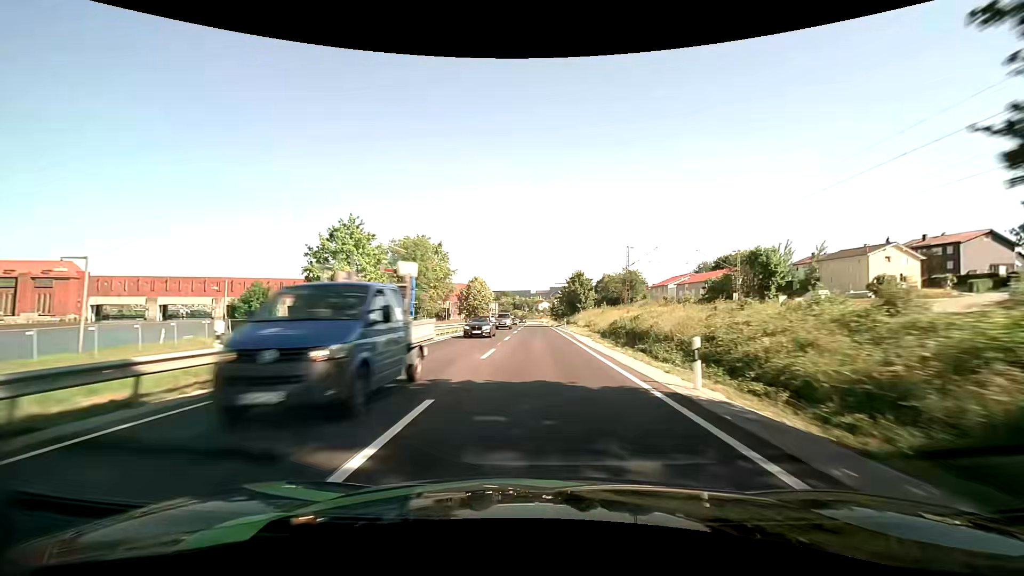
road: primary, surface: asphalt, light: Day
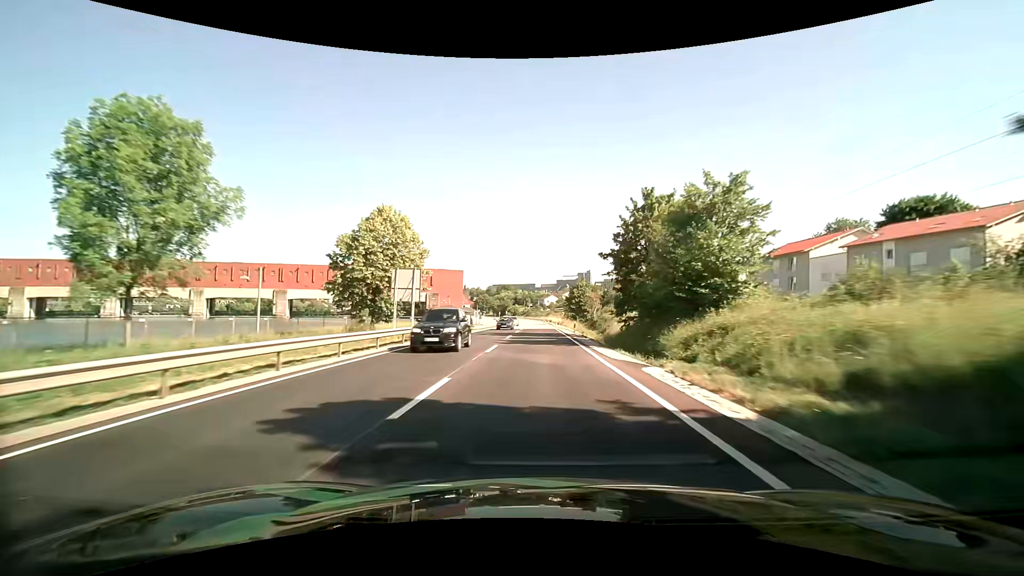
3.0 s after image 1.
(-0.4, +69.5) m; -1°
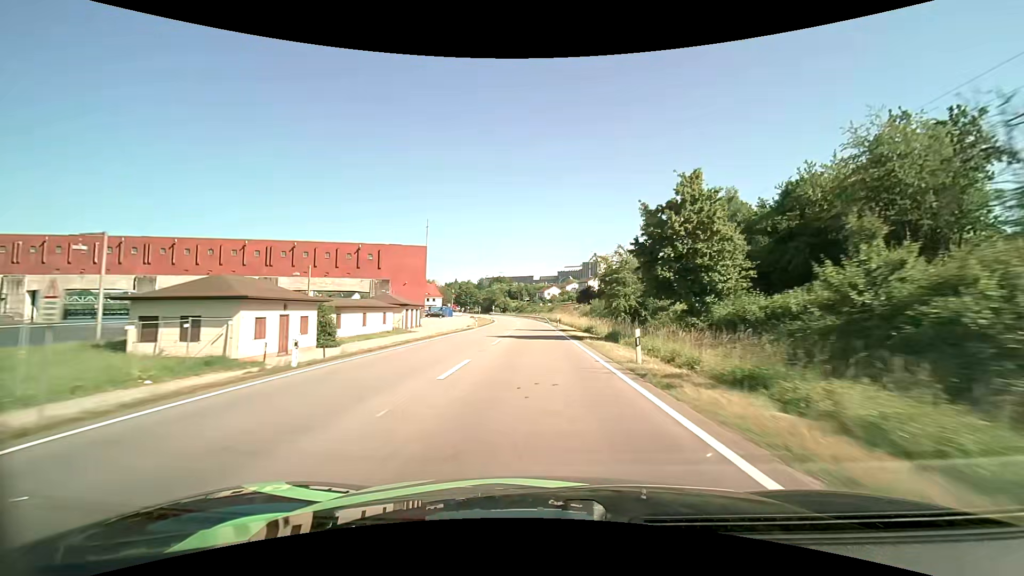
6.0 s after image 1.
(+0.4, +68.2) m; 0°
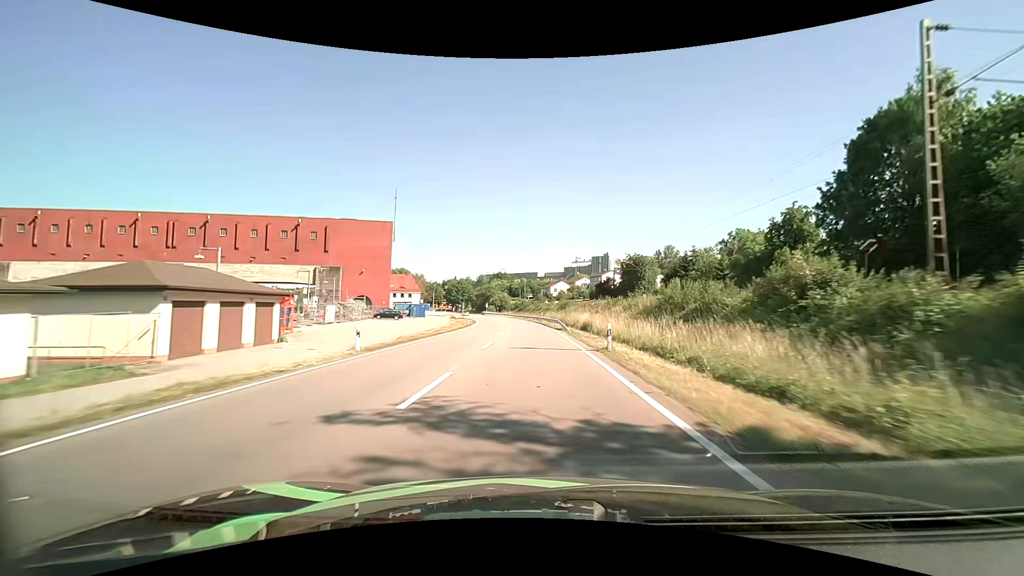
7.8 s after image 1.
(-0.1, +39.1) m; 0°
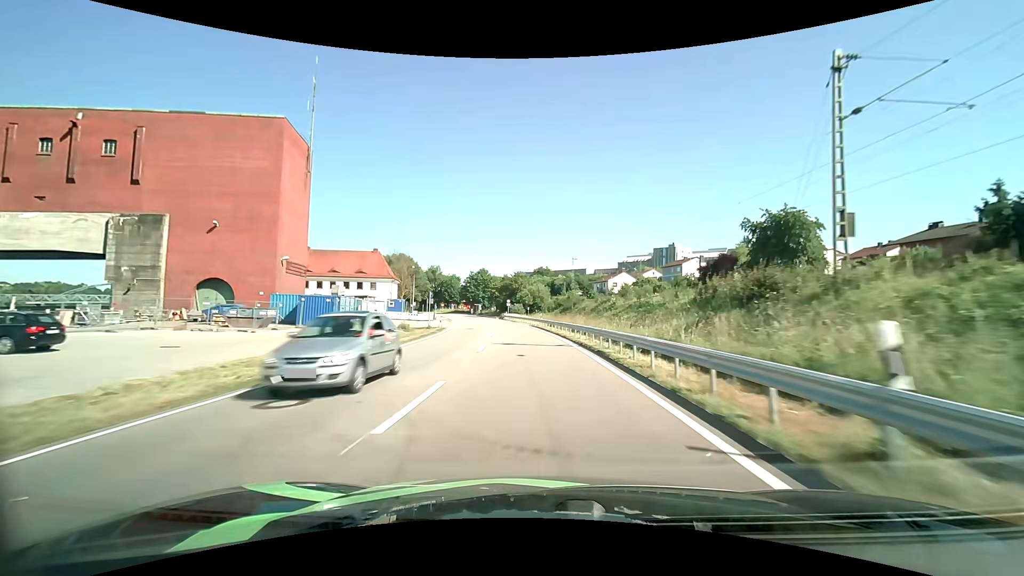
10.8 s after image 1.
(-1.7, +61.3) m; -5°
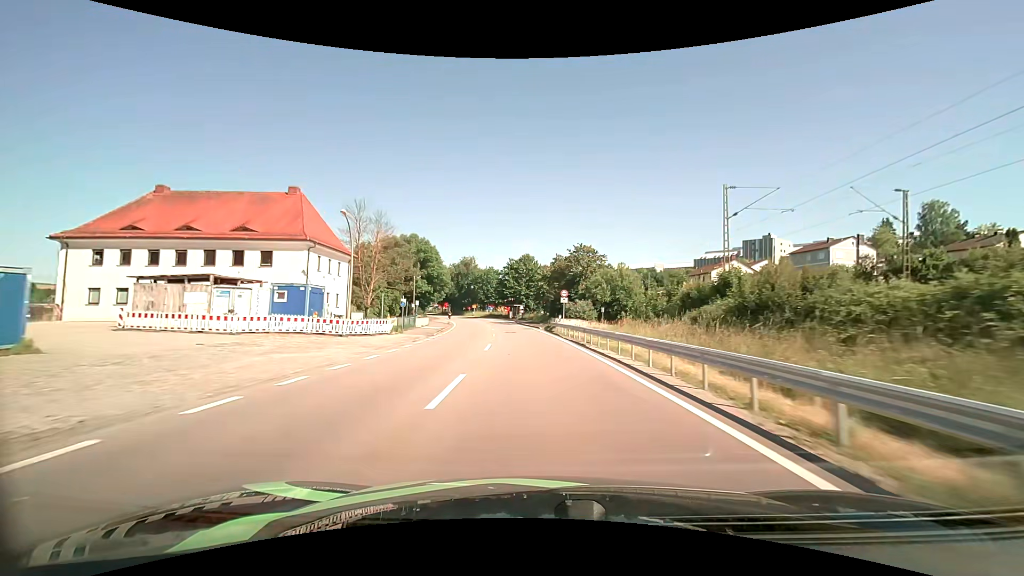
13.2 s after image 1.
(-2.8, +46.4) m; -6°
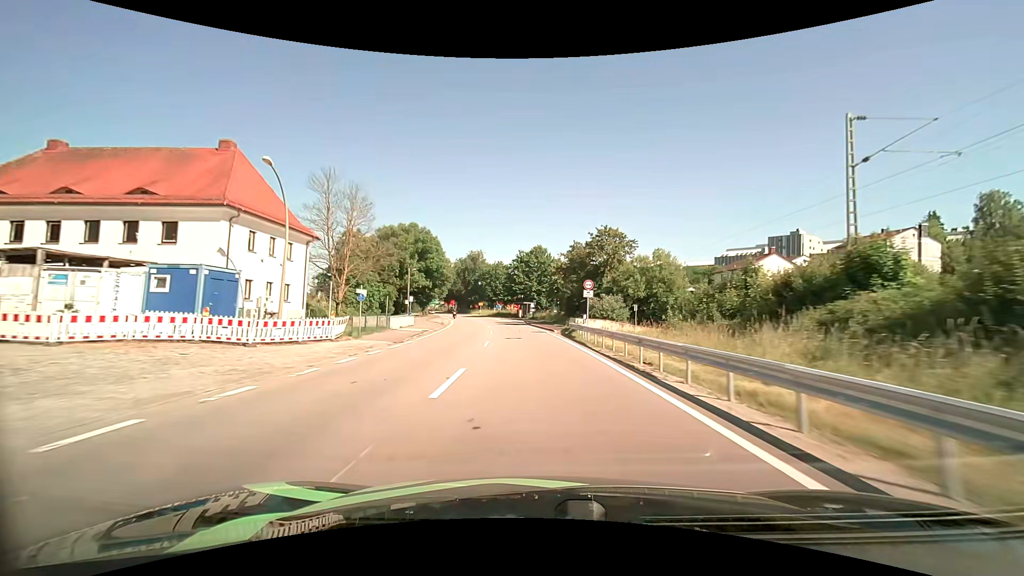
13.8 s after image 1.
(-0.1, +11.4) m; -1°
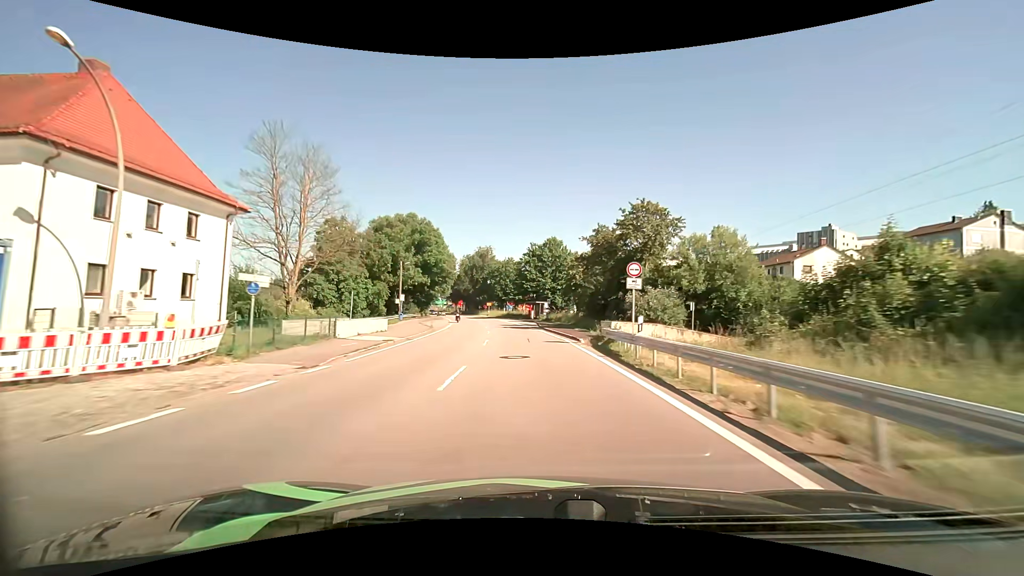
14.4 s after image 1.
(-0.2, +11.3) m; -1°
(0, +10) (-1, +20) (-1, +30) (-2, +40) (-4, +50) (-5, +60) (-7, +70) (-9, +79) (-11, +89) (-13, +99) m
